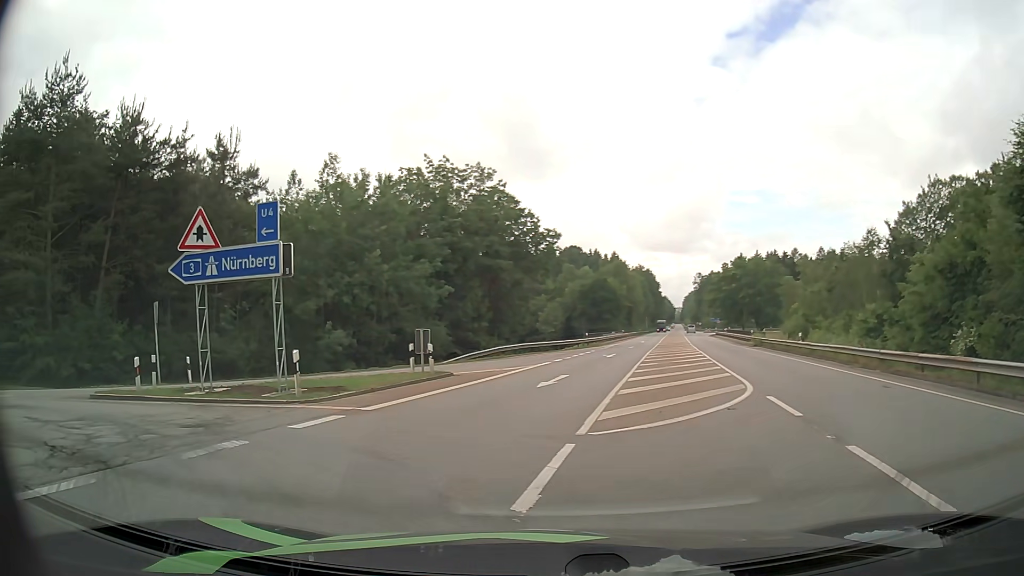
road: secondary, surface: asphalt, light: Day
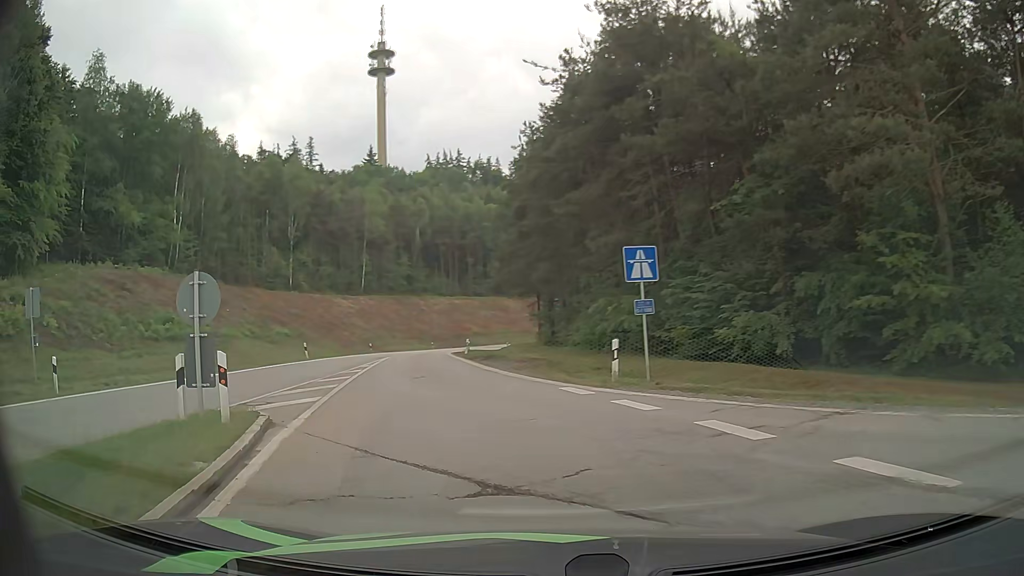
(-11.2, +11.3) m; -75°
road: motorway_link
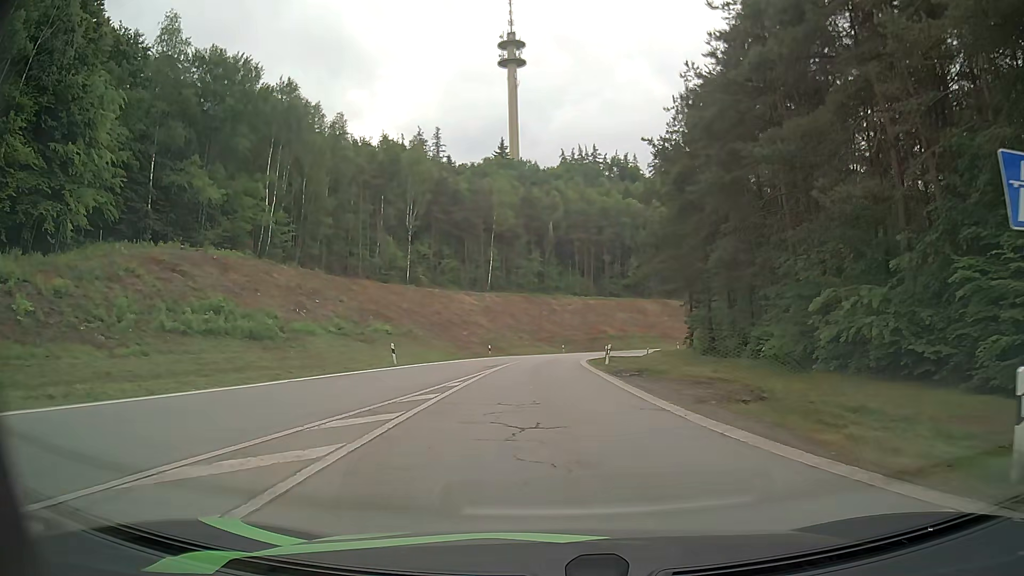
(-1.4, +10.1) m; -12°
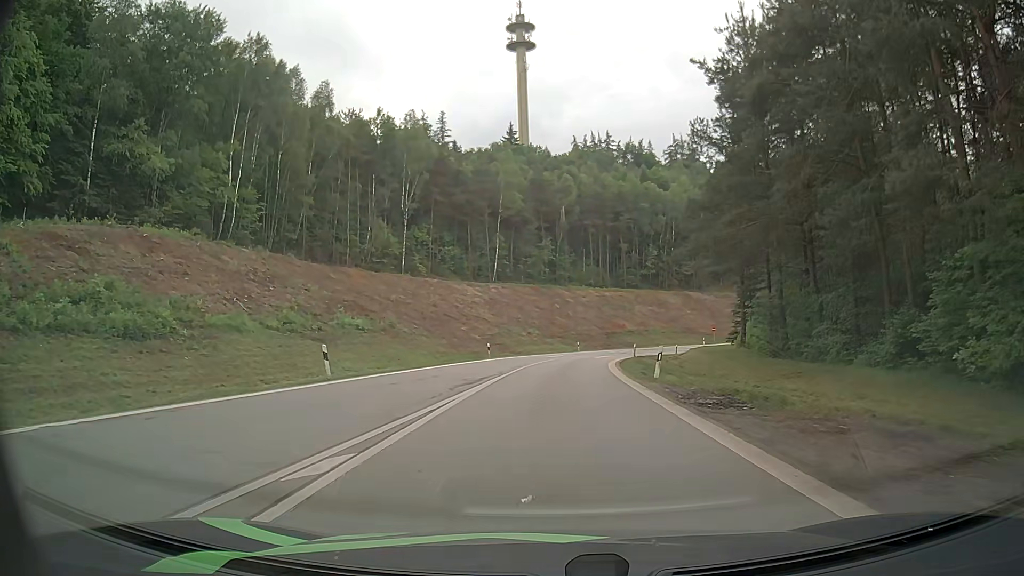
(-0.1, +11.5) m; -1°
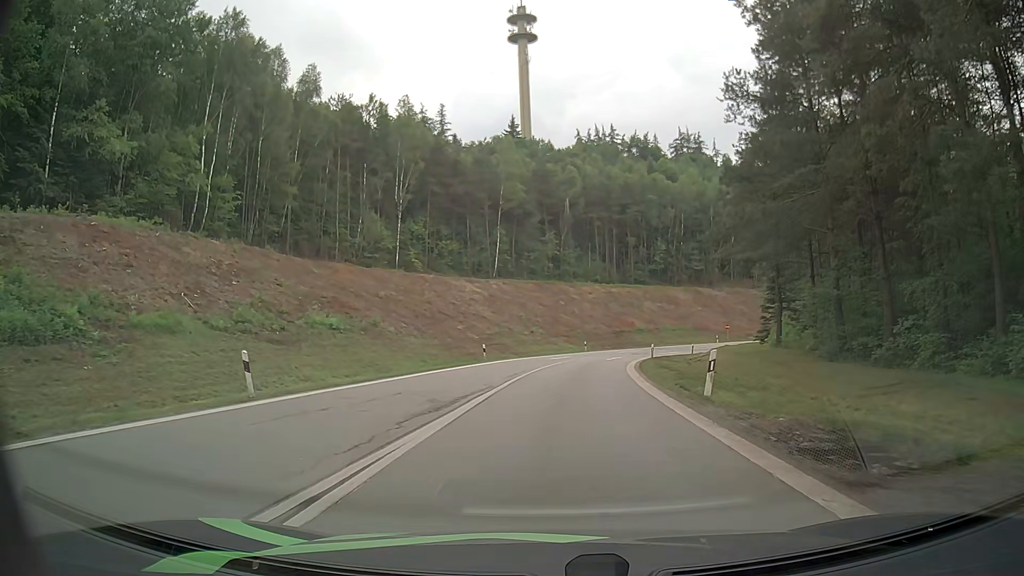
(0.0, +6.0) m; -1°
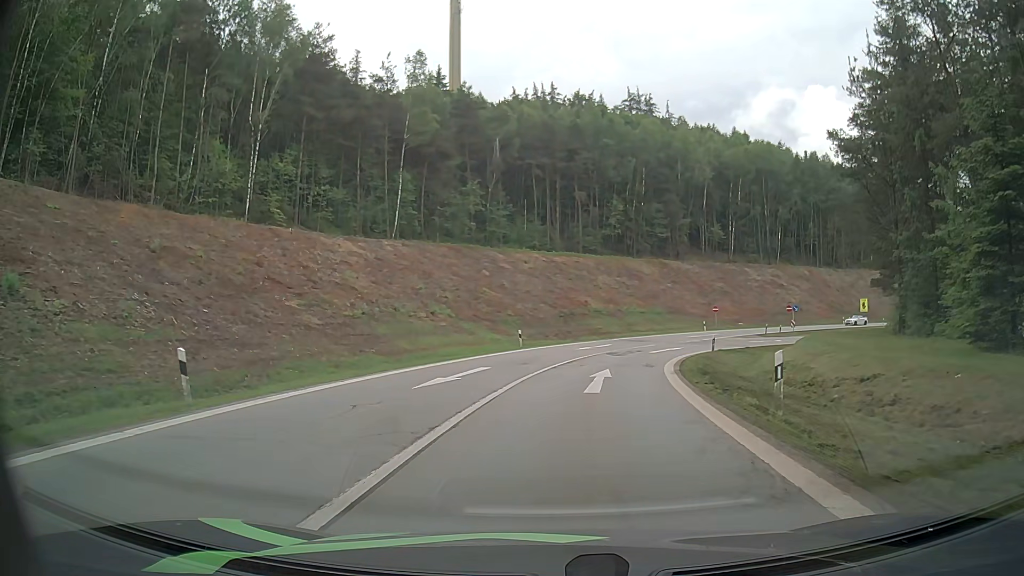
(+1.2, +28.5) m; +6°
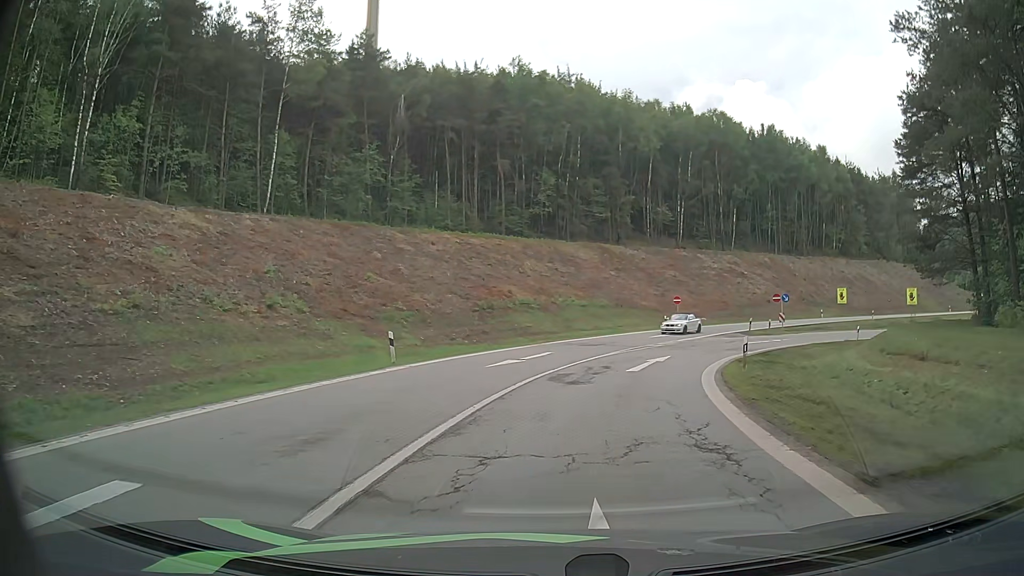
(+0.8, +16.8) m; +6°
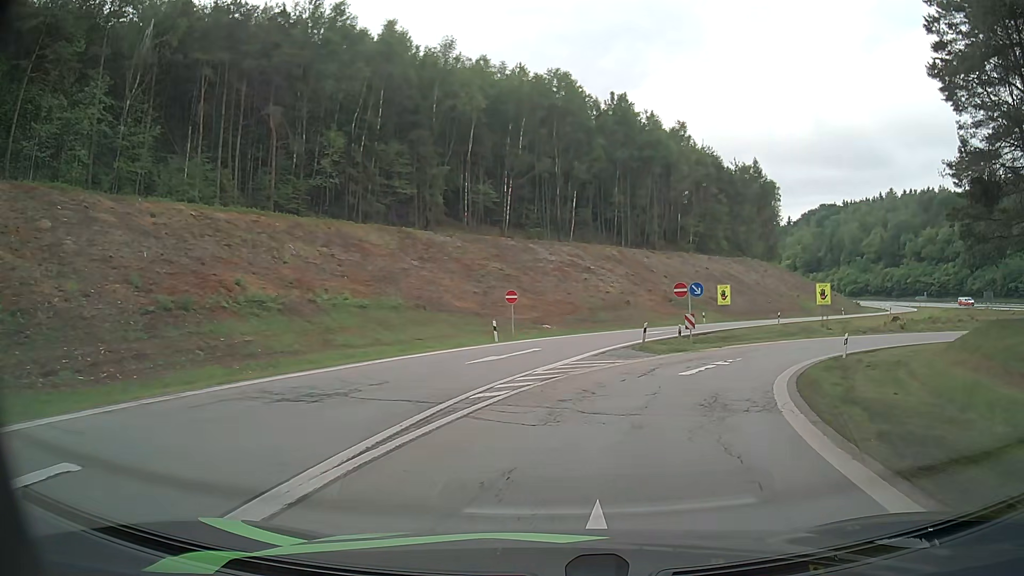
(+2.5, +21.4) m; +16°
